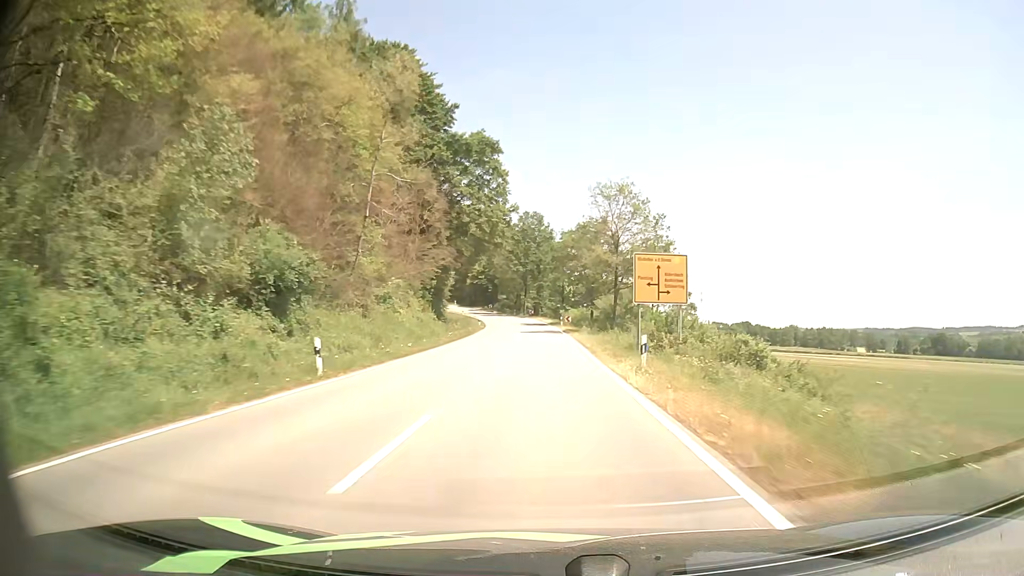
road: tertiary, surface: asphalt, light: Day
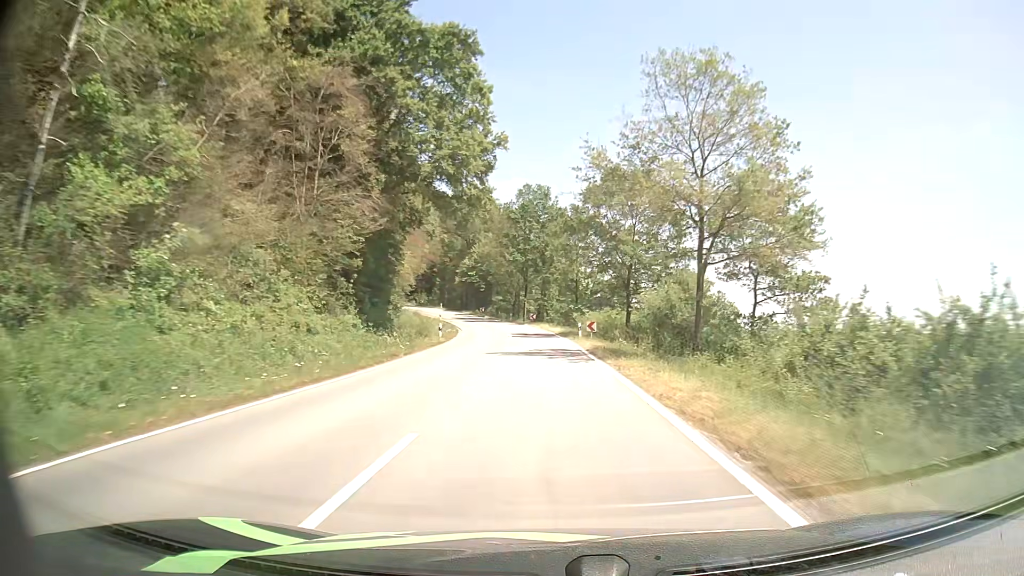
(-0.1, +26.5) m; -1°
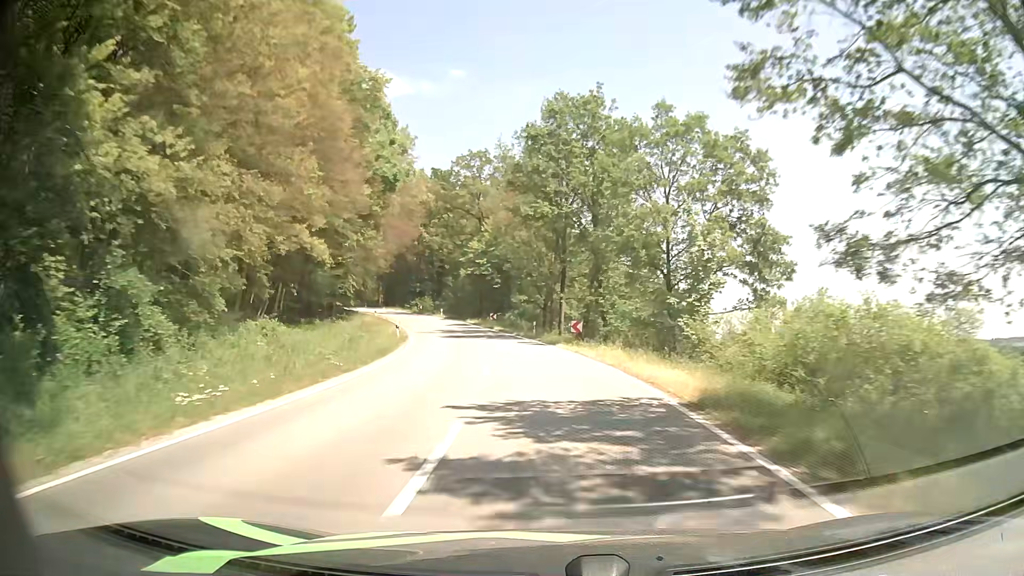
(-0.7, +36.2) m; -3°
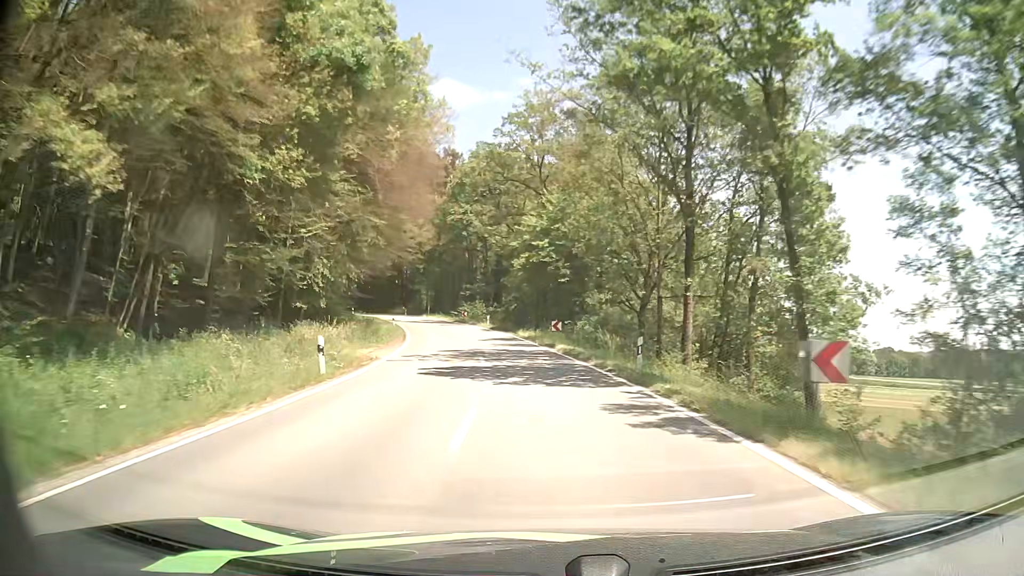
(-1.2, +22.6) m; -7°
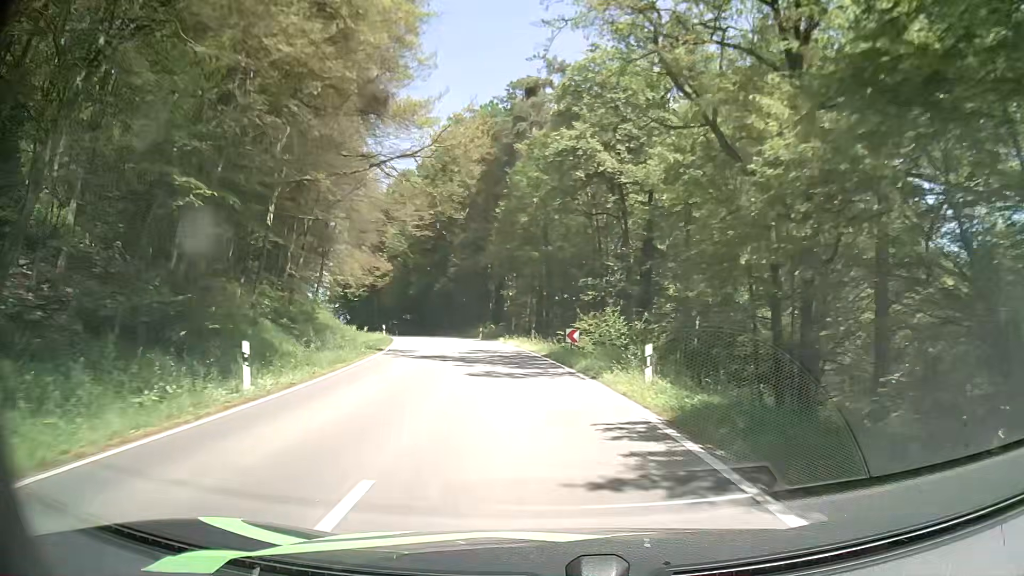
(-4.0, +42.5) m; -11°
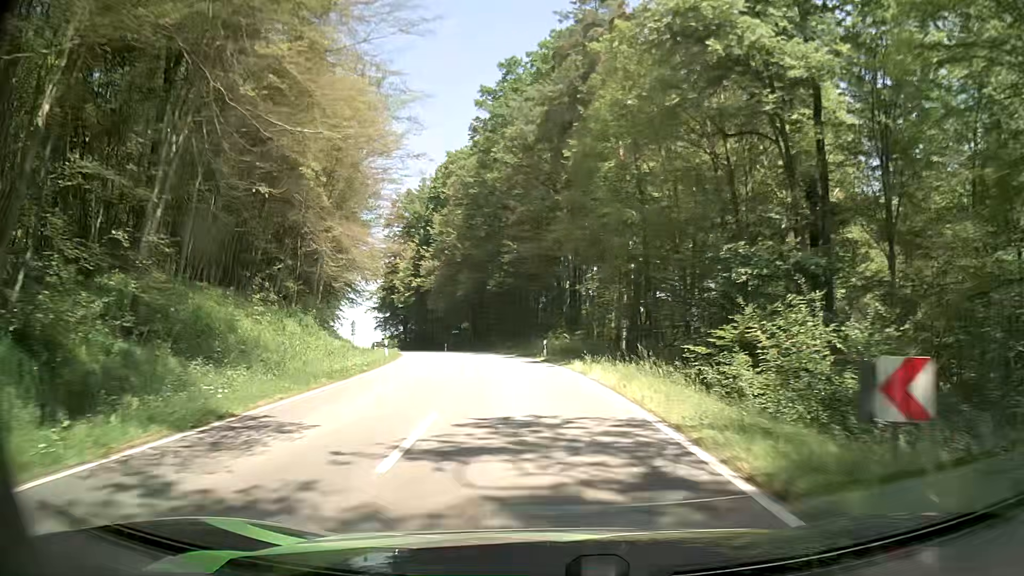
(-1.2, +20.8) m; -7°
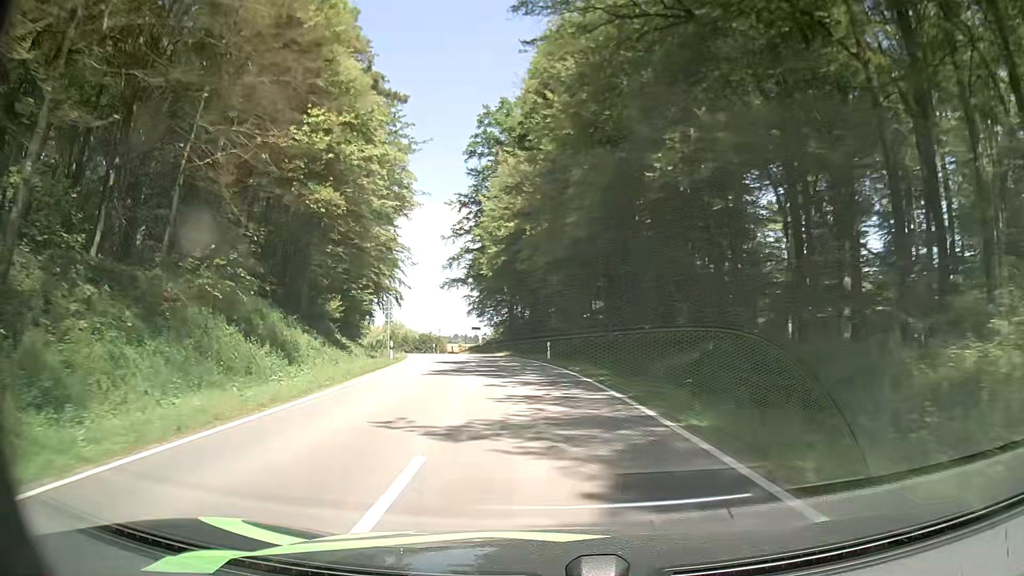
(-4.3, +41.1) m; -12°
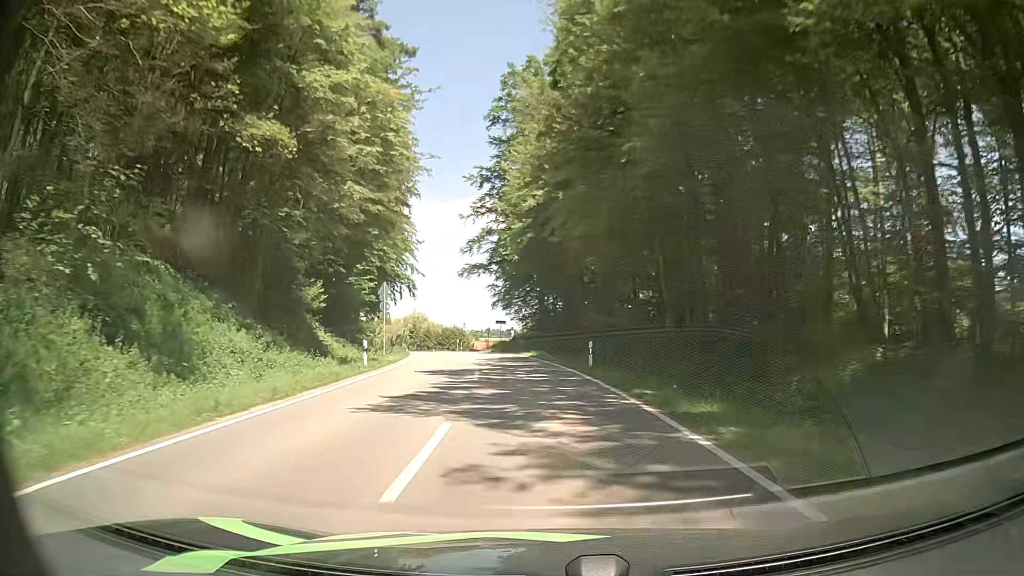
(-0.3, +10.4) m; -3°
(0, +10) (0, +20) (-1, +30) (-2, +40) (-4, +50) (-6, +60) (-9, +69) (-12, +79) (-15, +88) (-19, +97) m
